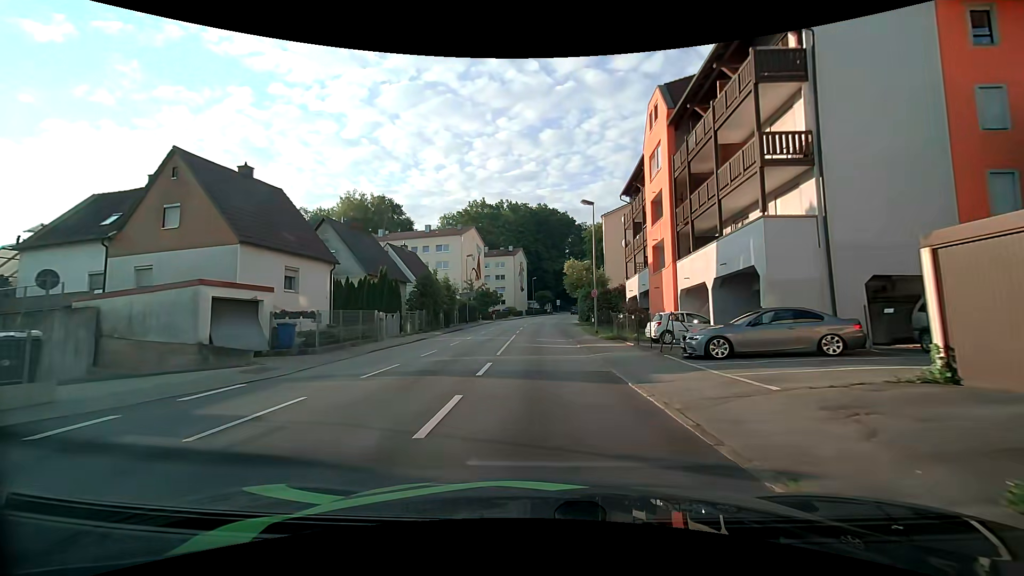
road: tertiary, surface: asphalt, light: Day
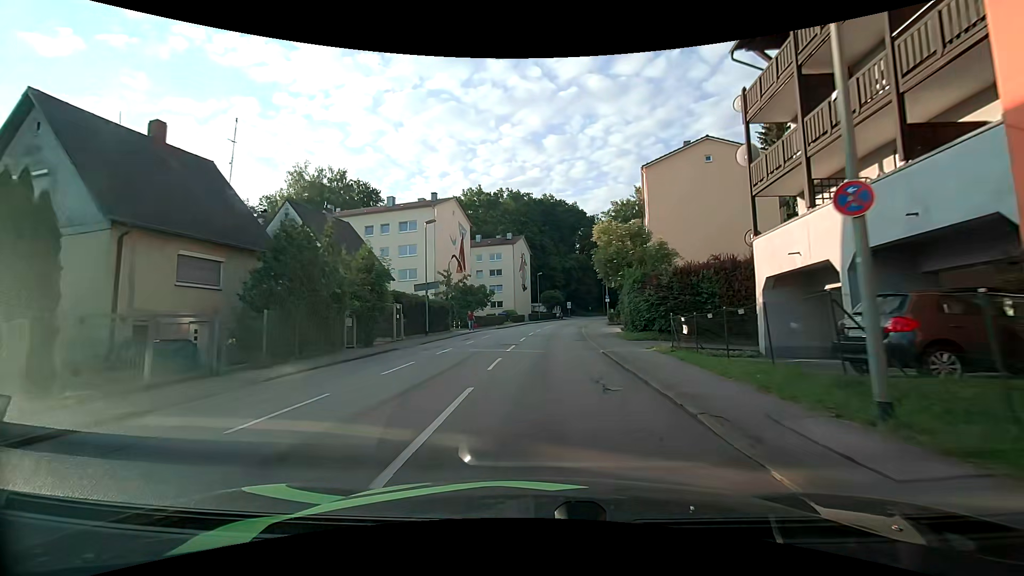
(-0.5, +23.8) m; -1°
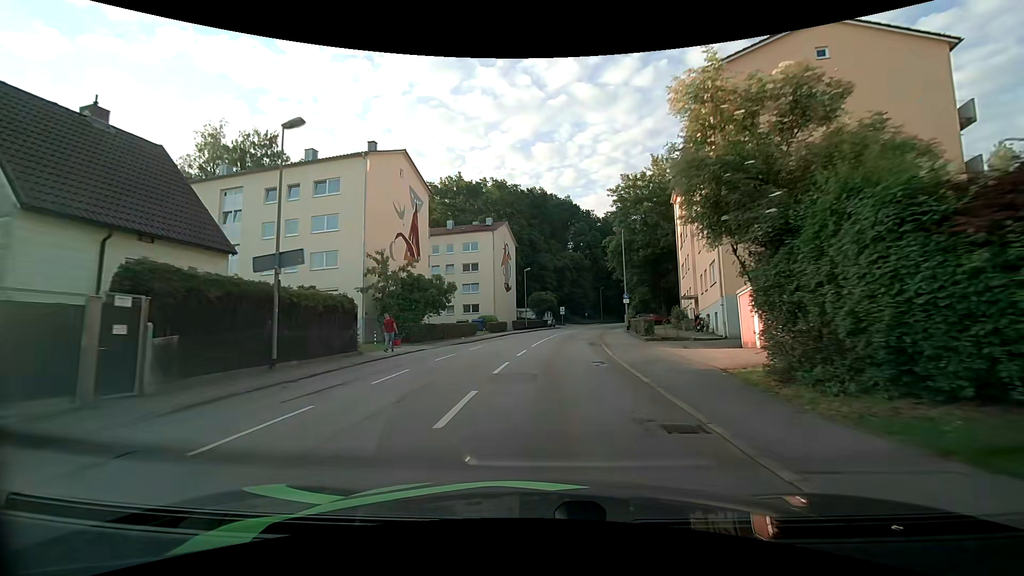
(+0.1, +18.8) m; +2°
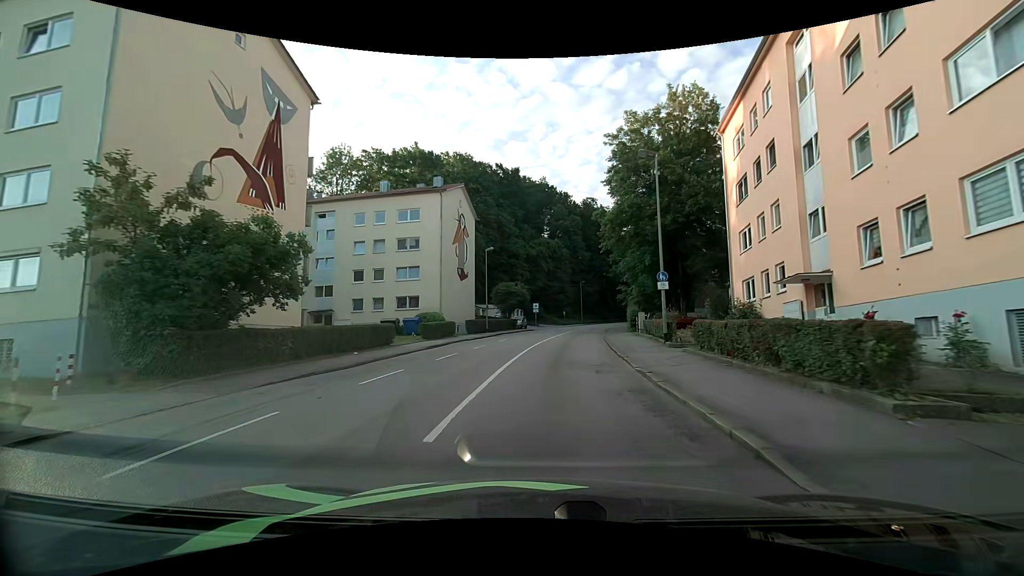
(+0.3, +18.9) m; +3°
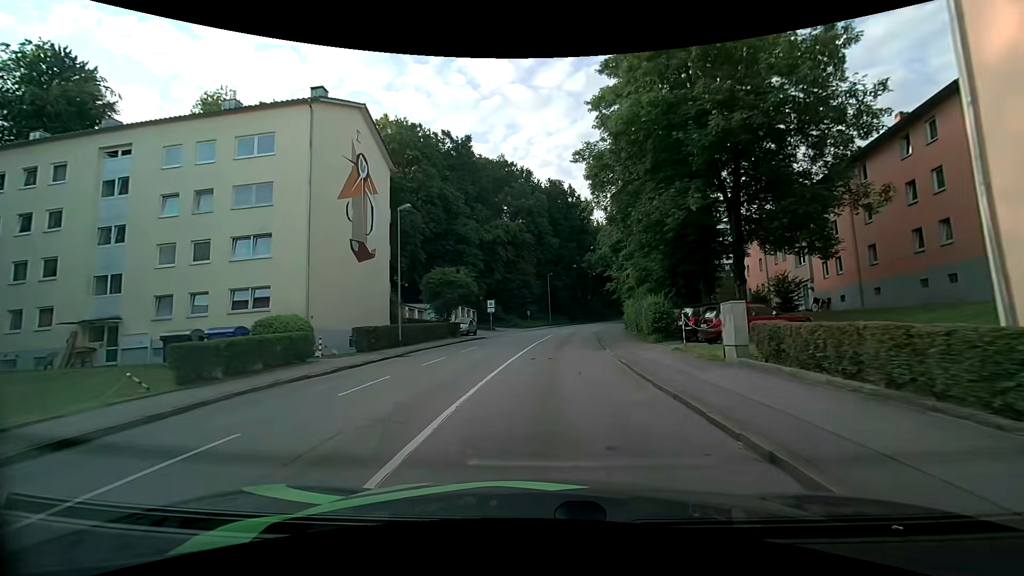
(+0.9, +19.1) m; +6°
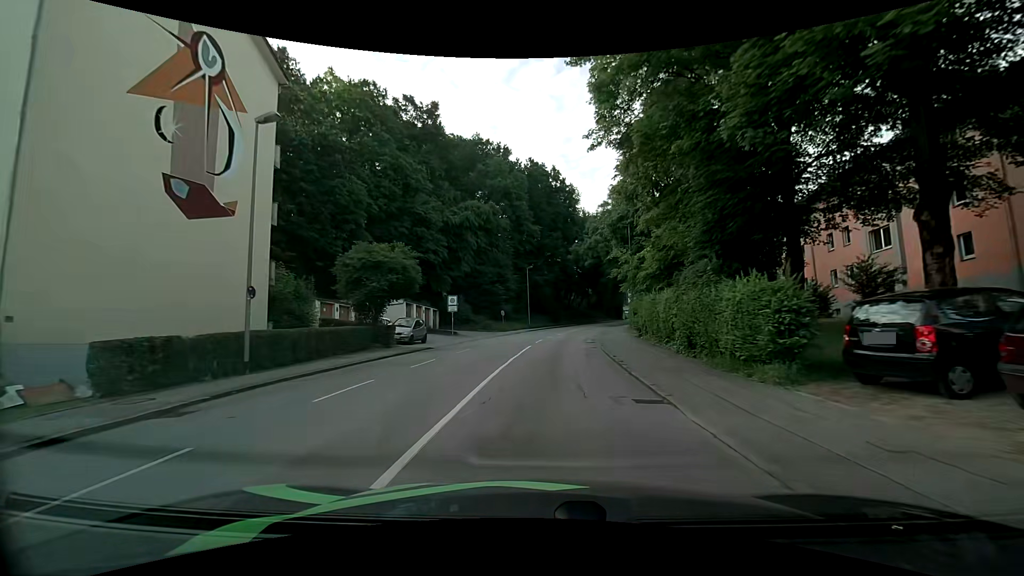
(0.0, +13.0) m; 0°
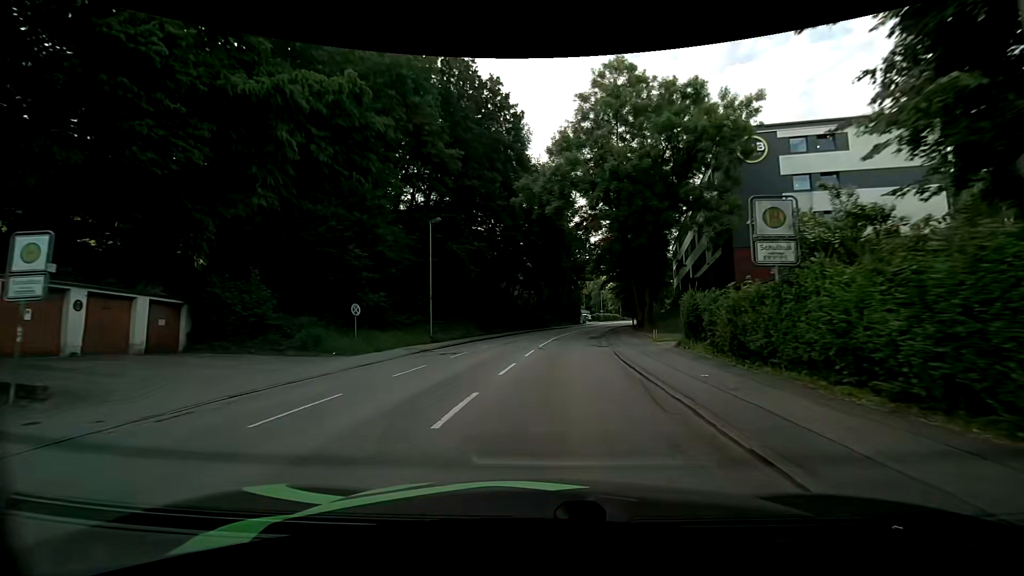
(+2.1, +32.8) m; +7°
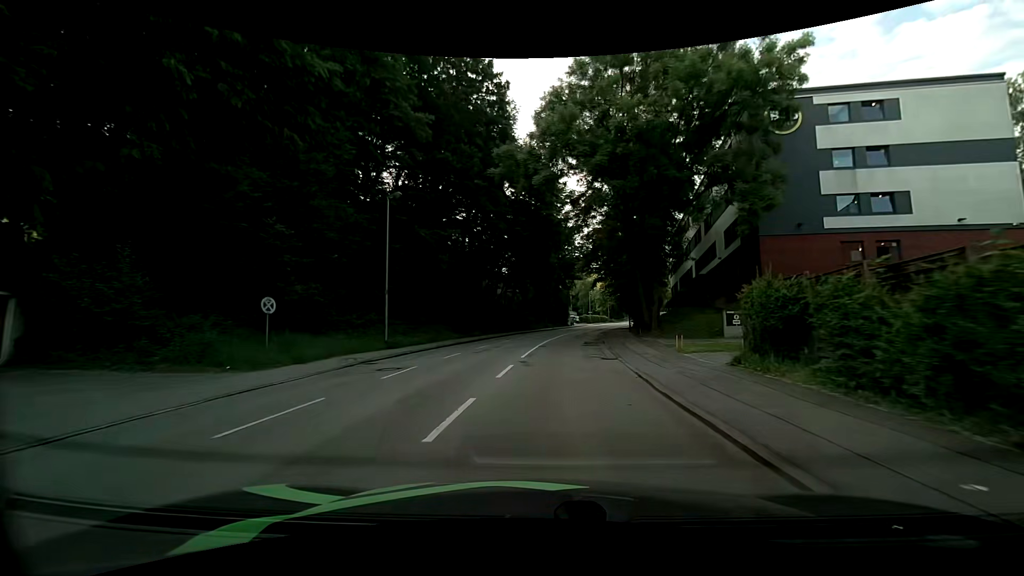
(+0.1, +6.6) m; +2°
(0, +10) (+1, +20) (+1, +30) (+3, +40) (+4, +50) (+6, +60) (+8, +69) (+10, +79) (+13, +89) (+15, +99) m
